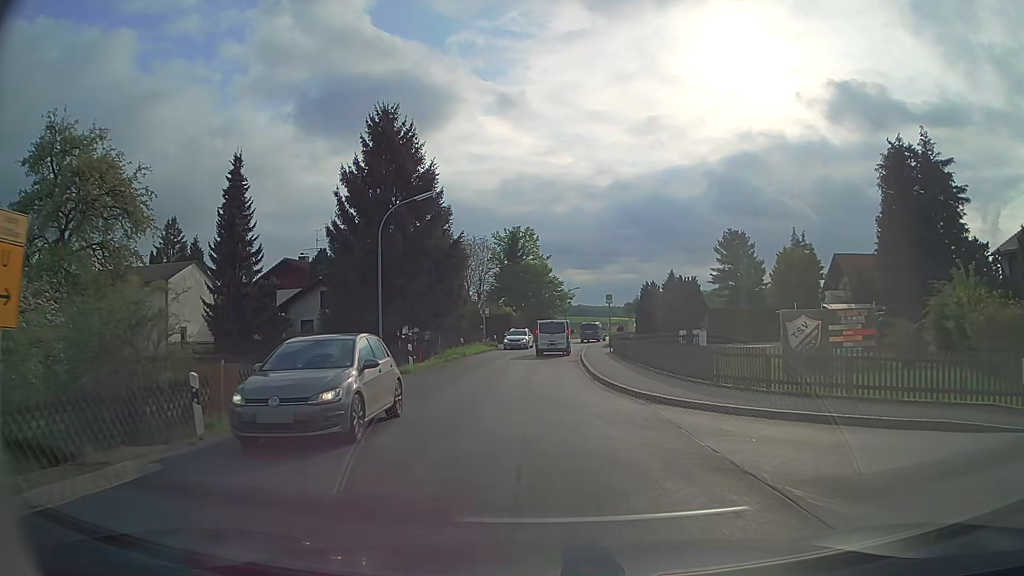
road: secondary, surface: asphalt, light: Day
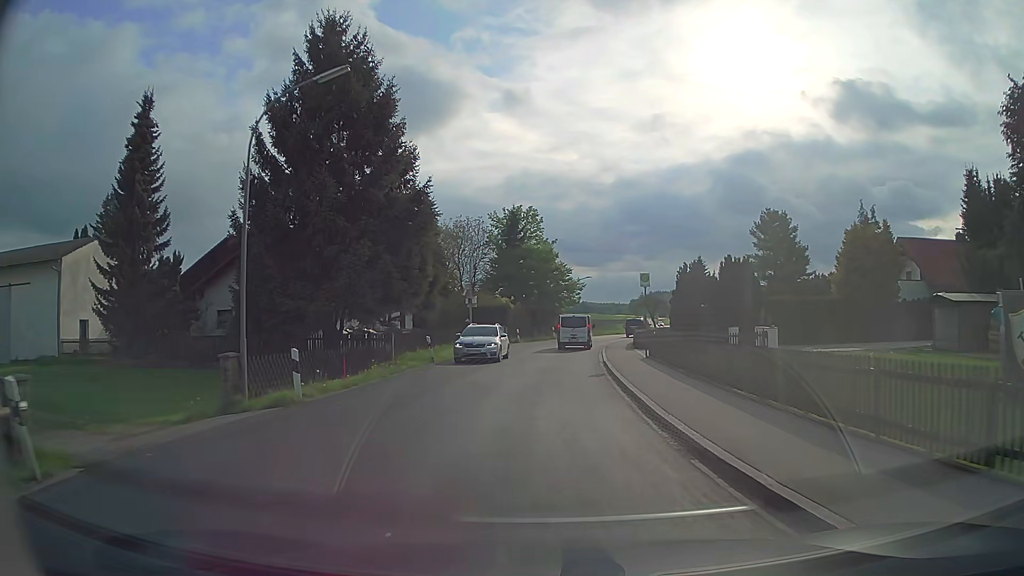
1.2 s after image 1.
(-0.1, +12.1) m; -1°
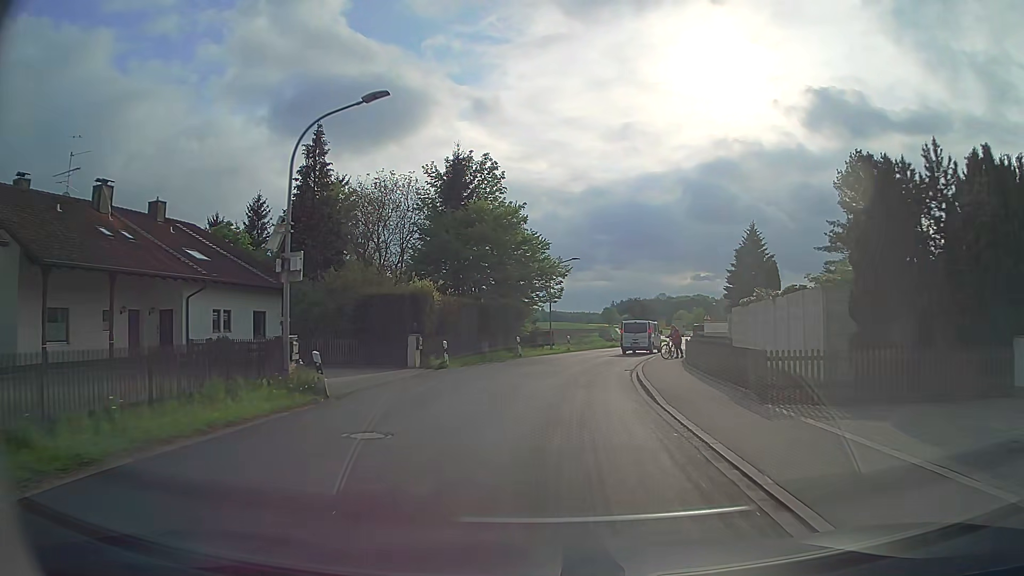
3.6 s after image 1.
(+0.5, +25.2) m; +3°
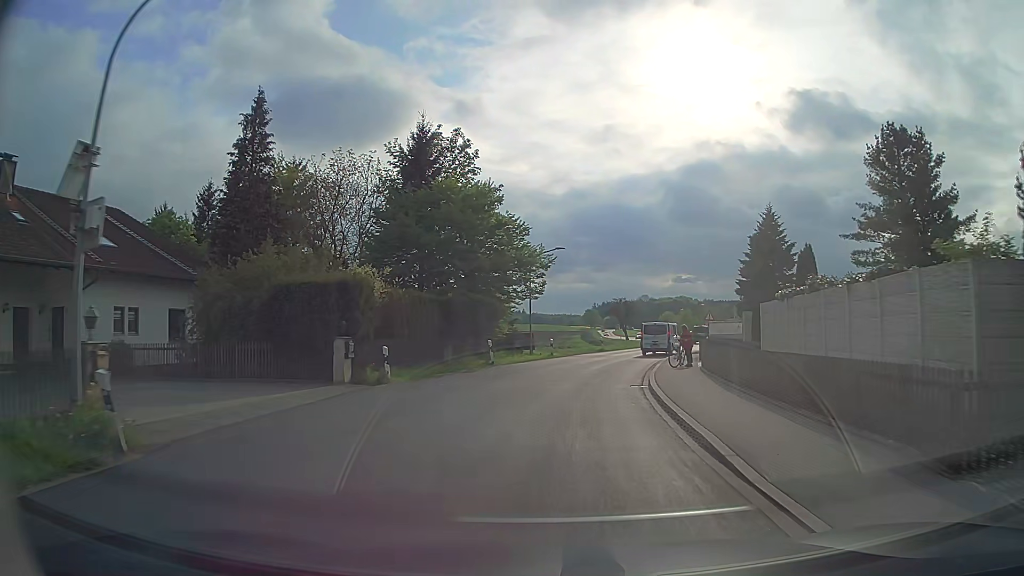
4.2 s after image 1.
(+0.1, +6.6) m; +2°
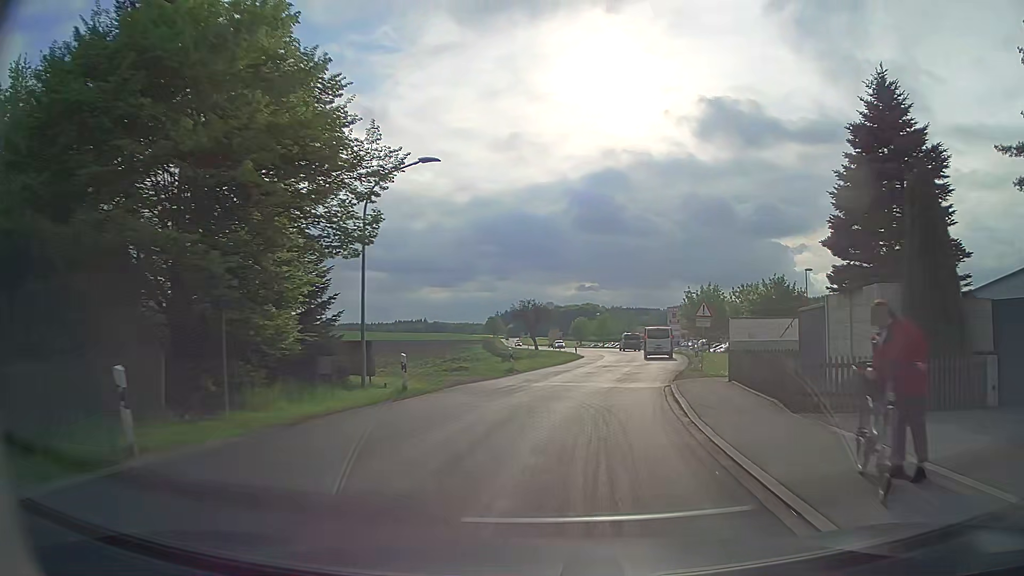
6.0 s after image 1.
(+1.2, +20.7) m; +8°
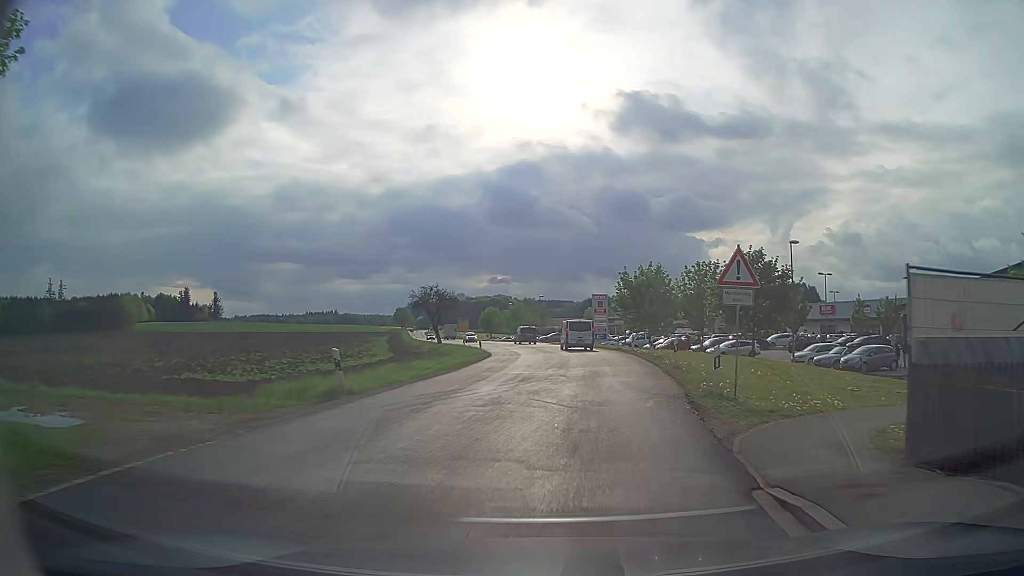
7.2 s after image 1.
(+0.9, +14.3) m; +7°
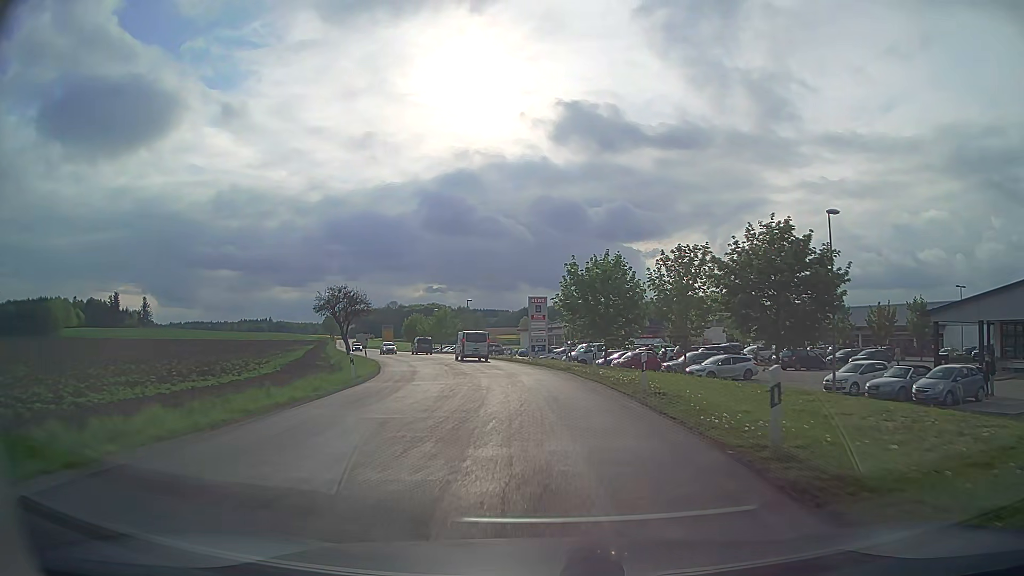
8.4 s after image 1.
(+0.9, +14.7) m; +6°
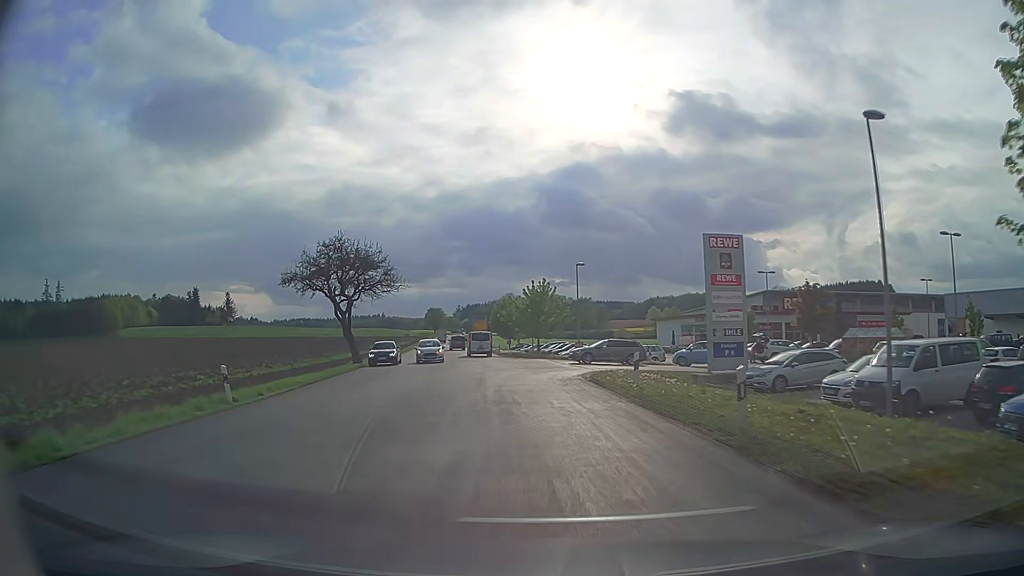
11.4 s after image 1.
(-2.7, +38.1) m; -10°
(0, +10) (-1, +20) (-2, +30) (-3, +40) (-5, +50) (-7, +60) (-8, +69) (-10, +79) (-12, +89) (-14, +99) m
